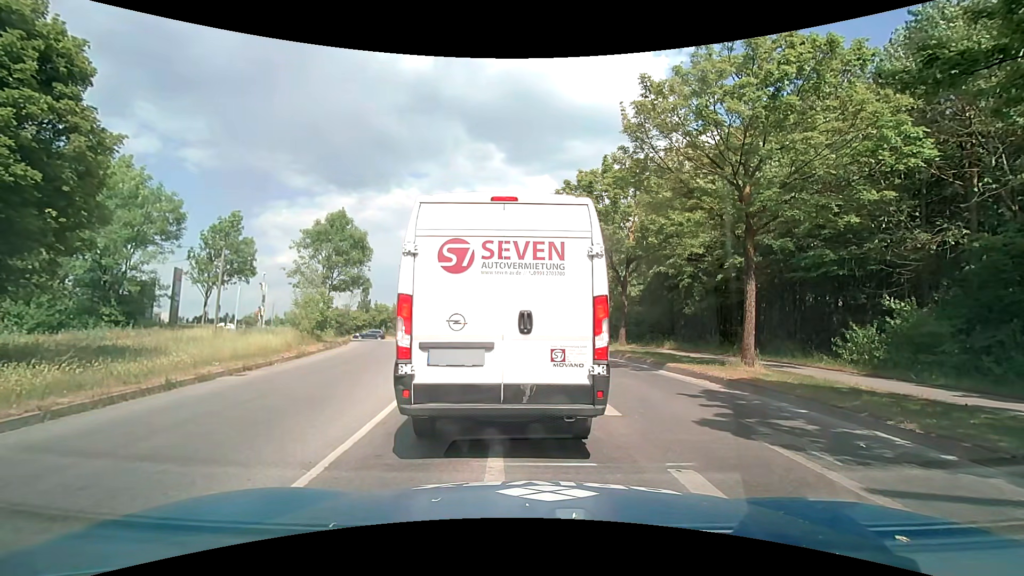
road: tertiary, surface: asphalt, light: Day
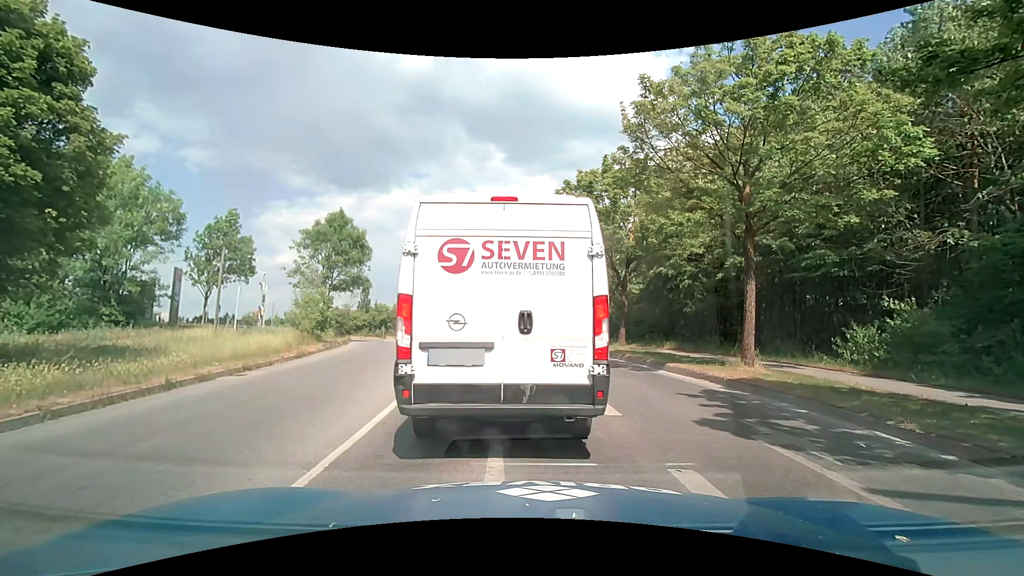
(0.0, 0.0) m; 0°
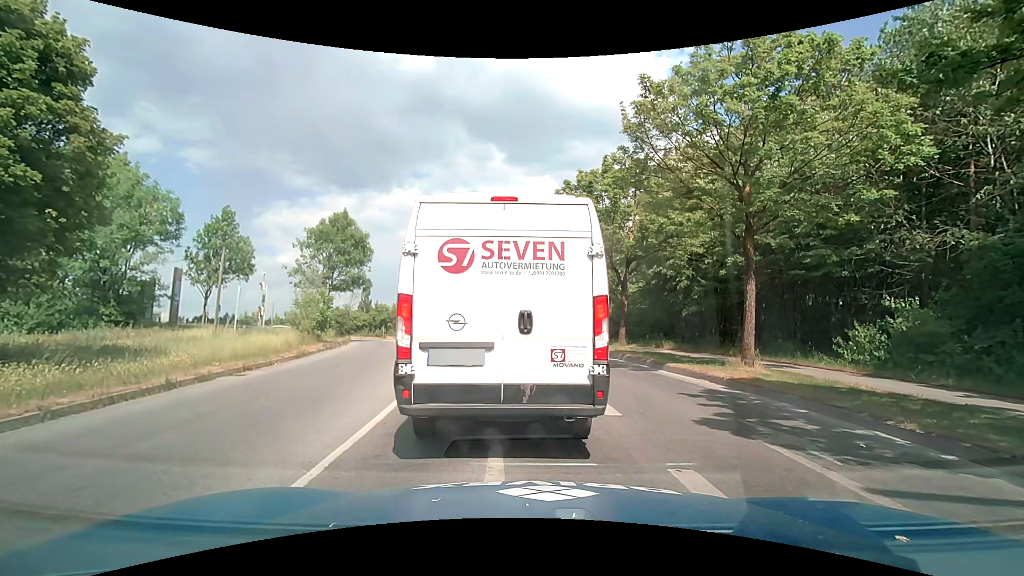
(0.0, 0.0) m; 0°
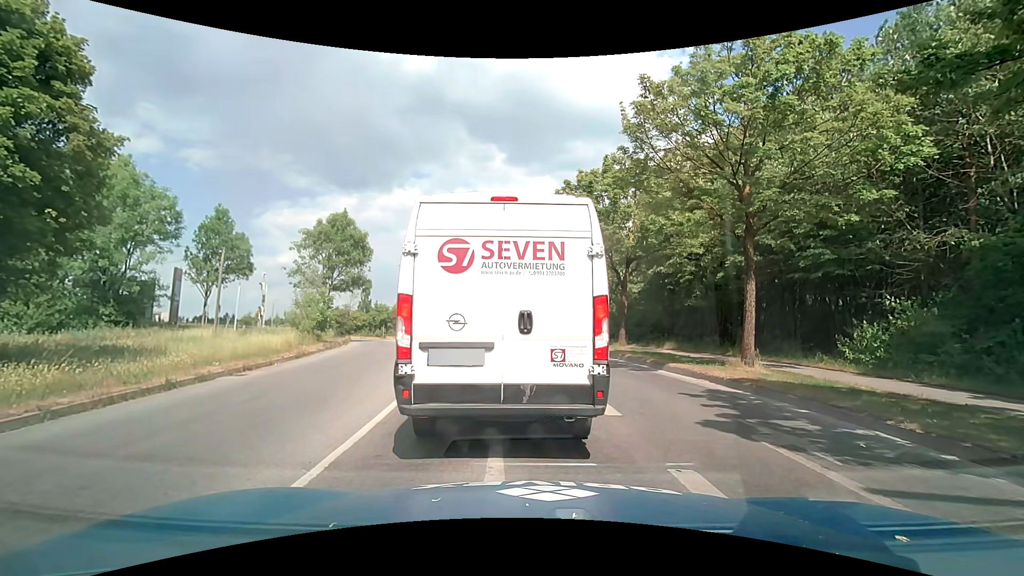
(0.0, 0.0) m; 0°
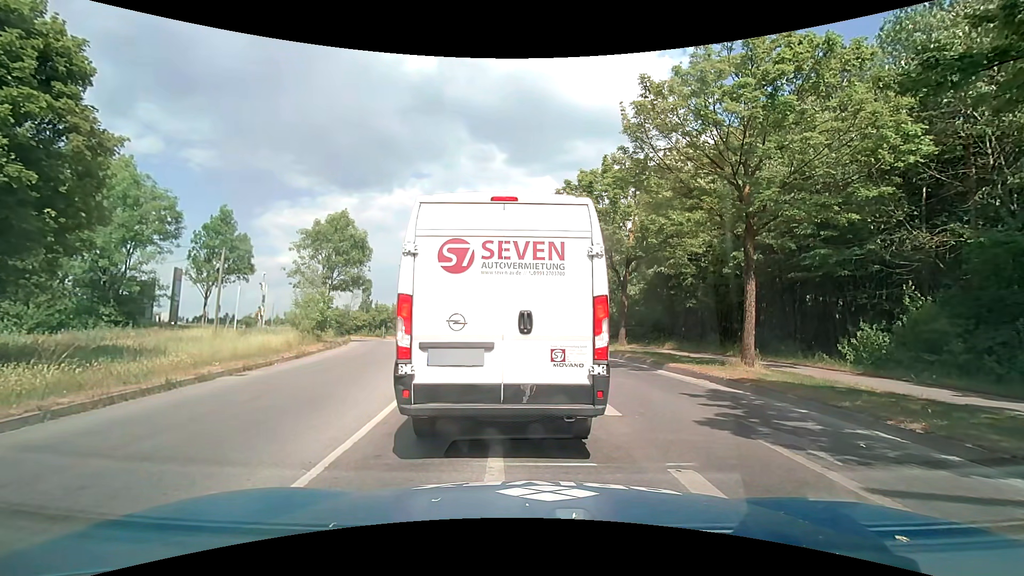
(0.0, 0.0) m; 0°
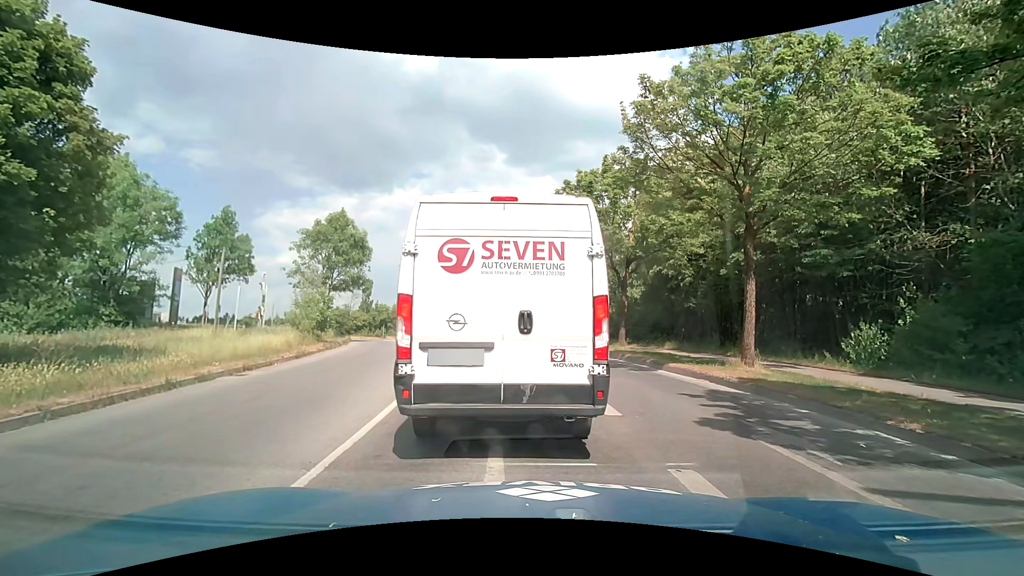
(0.0, 0.0) m; 0°
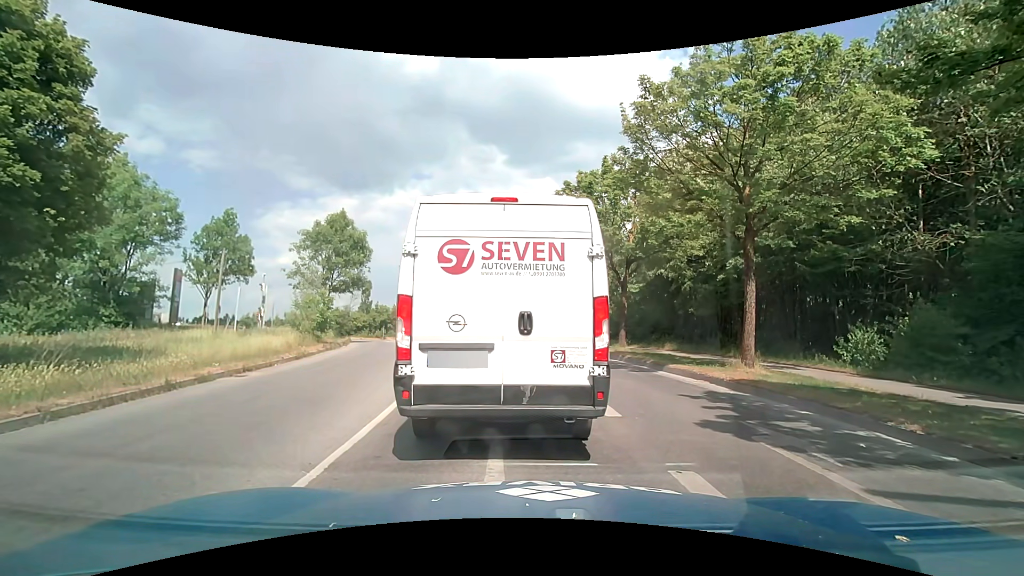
(0.0, 0.0) m; 0°
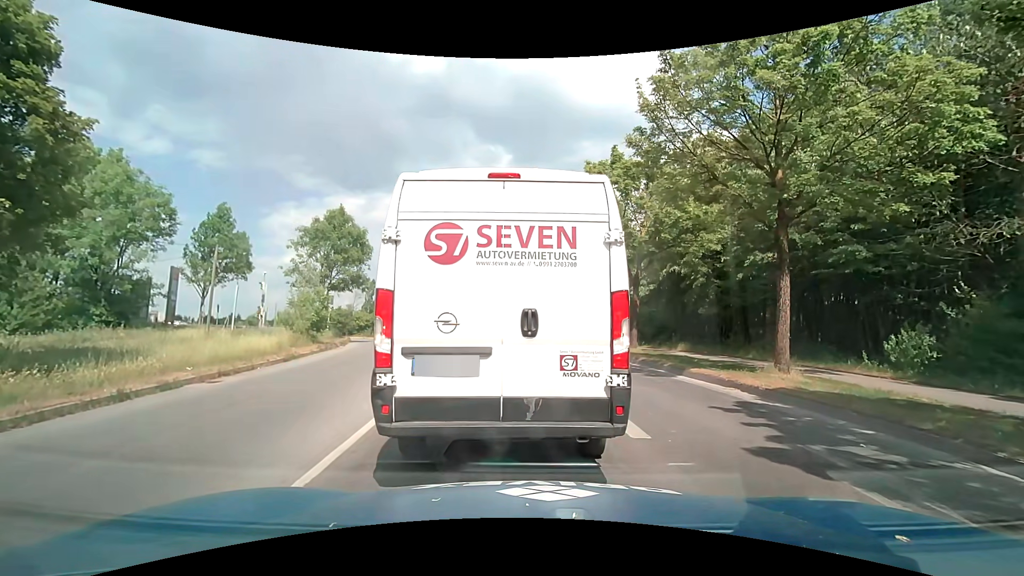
(0.0, +1.3) m; 0°
(0, +10) (-1, +20) (-2, +30) (-4, +40) (-6, +49) (-9, +59) (-13, +68) (-20, +75) (-29, +77) (-39, +75) m
